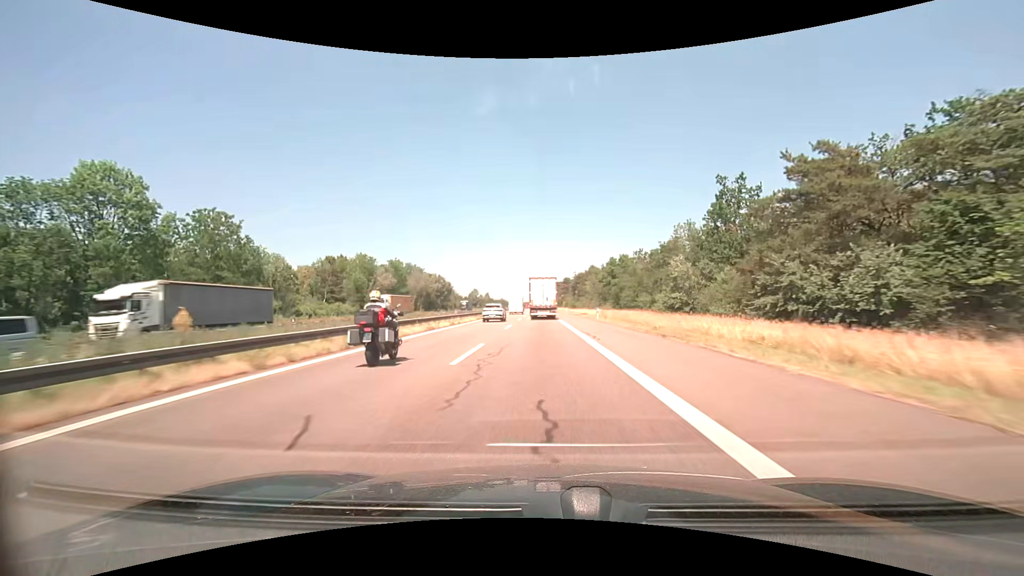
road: motorway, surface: asphalt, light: Day
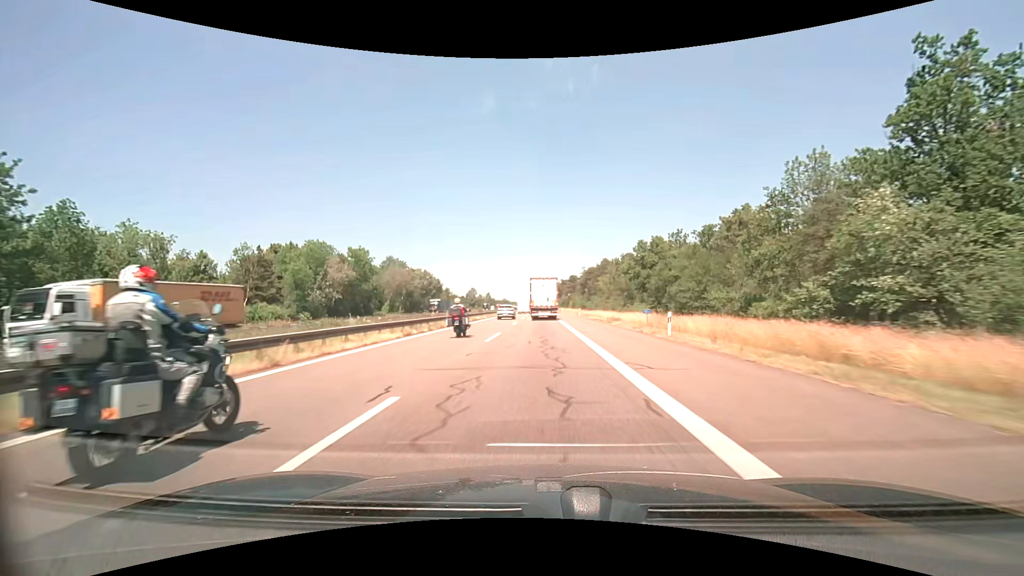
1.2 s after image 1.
(-0.1, +28.1) m; 0°
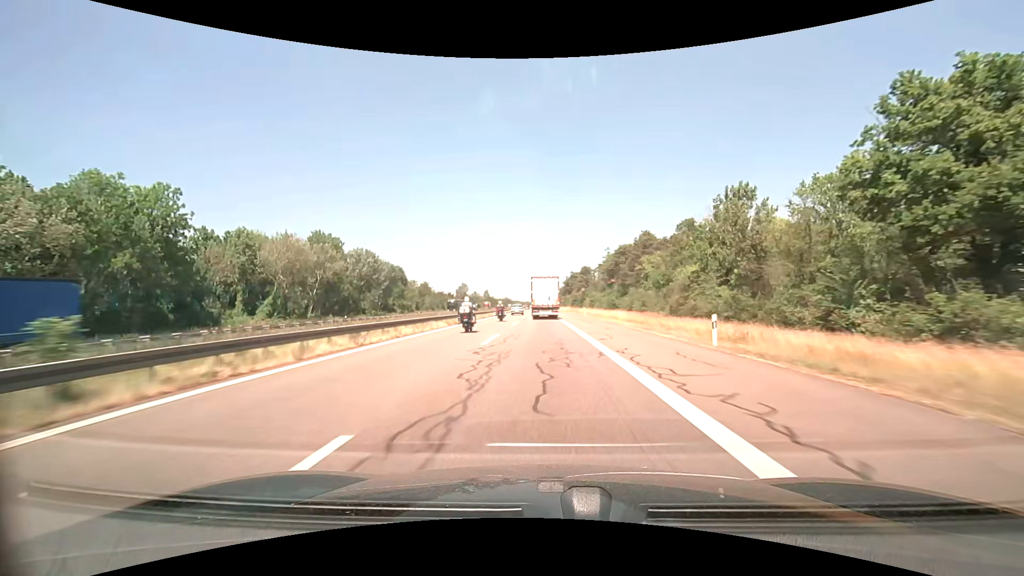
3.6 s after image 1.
(-0.5, +56.1) m; -1°
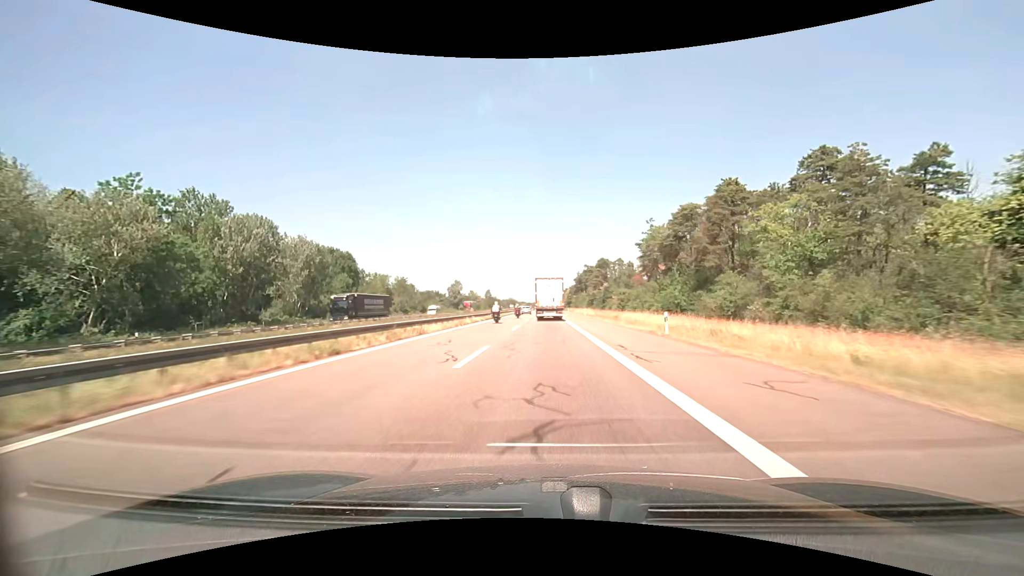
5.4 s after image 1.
(-0.3, +42.0) m; -1°
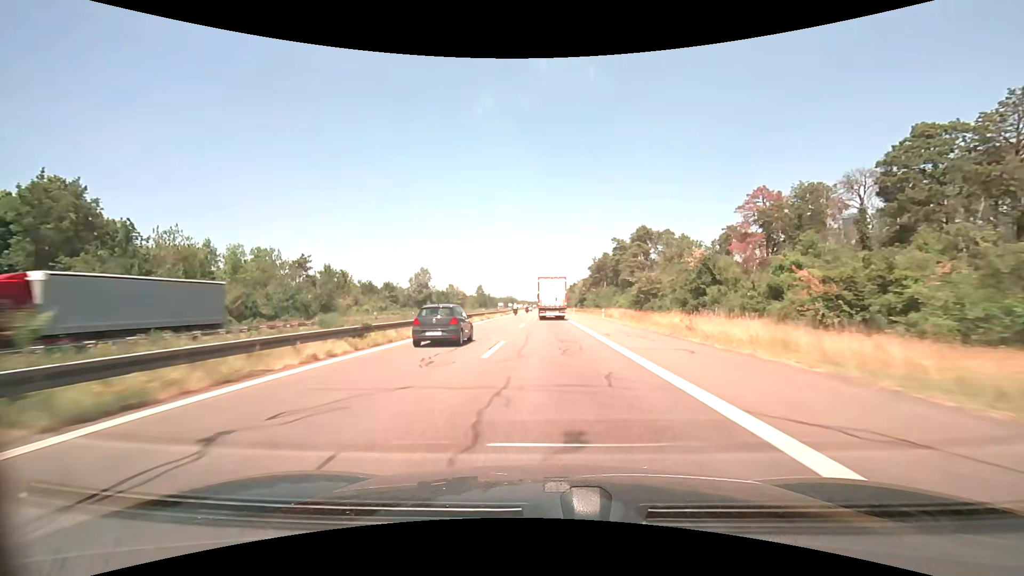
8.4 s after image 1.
(-0.3, +69.9) m; 0°
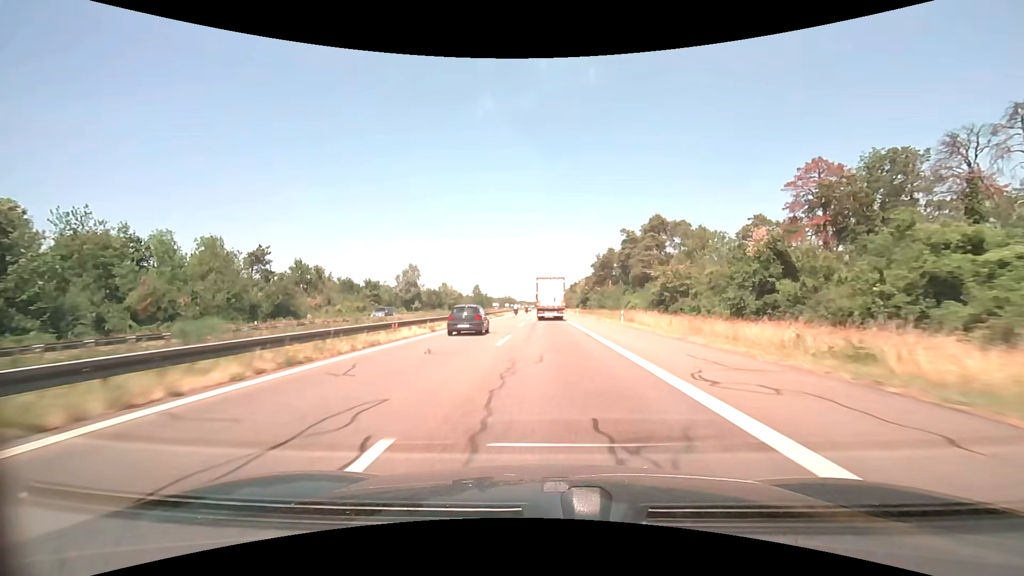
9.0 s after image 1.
(0.0, +14.0) m; 0°
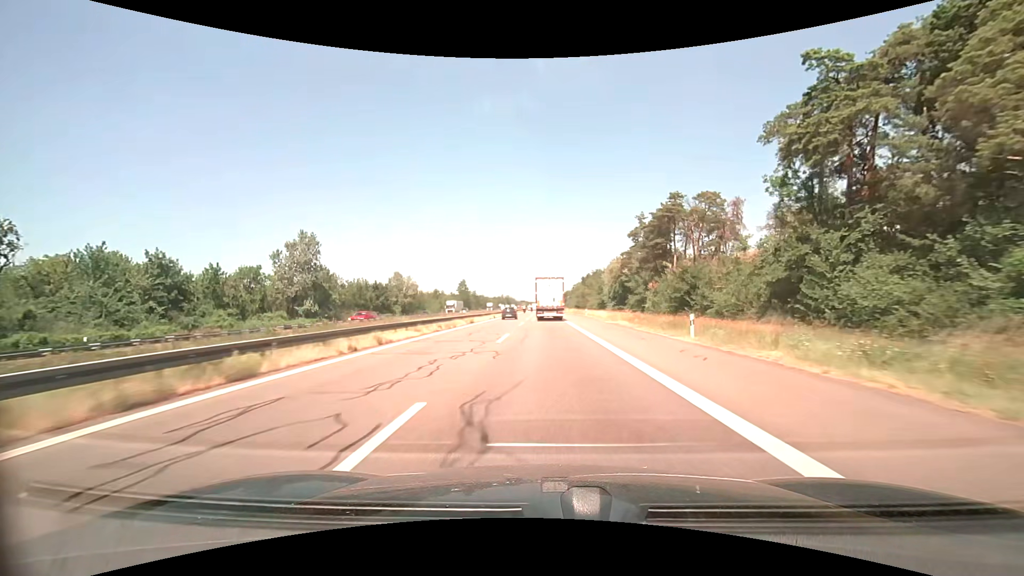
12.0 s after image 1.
(0.0, +69.8) m; 0°
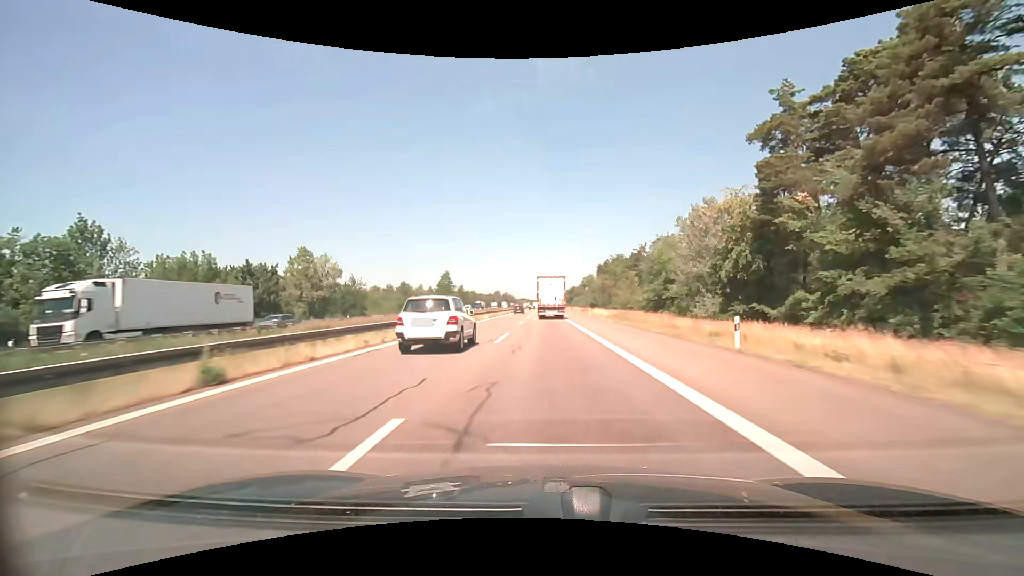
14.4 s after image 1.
(-0.2, +54.9) m; 0°
(0, +10) (0, +20) (0, +30) (0, +40) (0, +50) (0, +60) (0, +70) (0, +80) (0, +90) (0, +100) m
